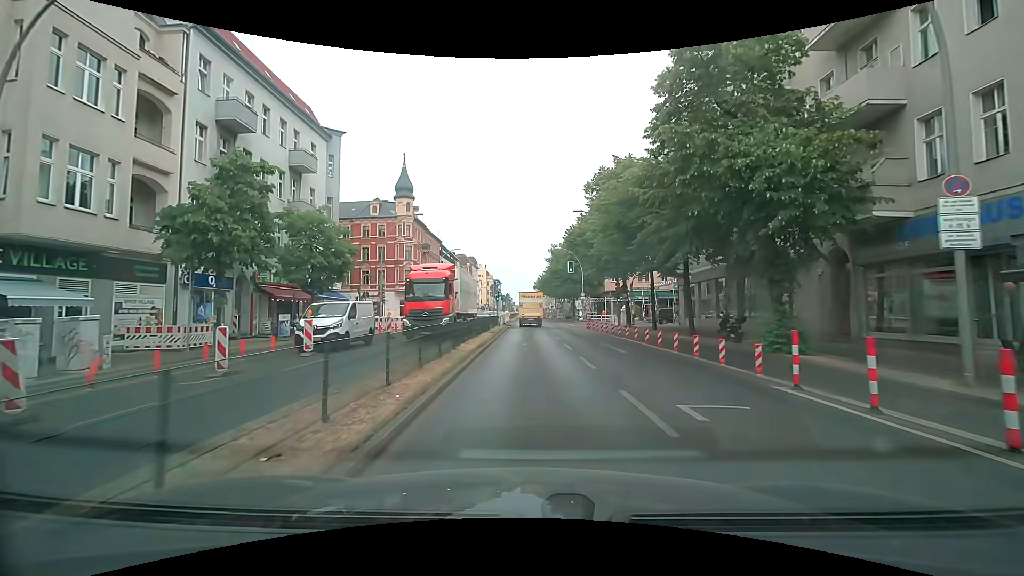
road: primary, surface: asphalt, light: Day
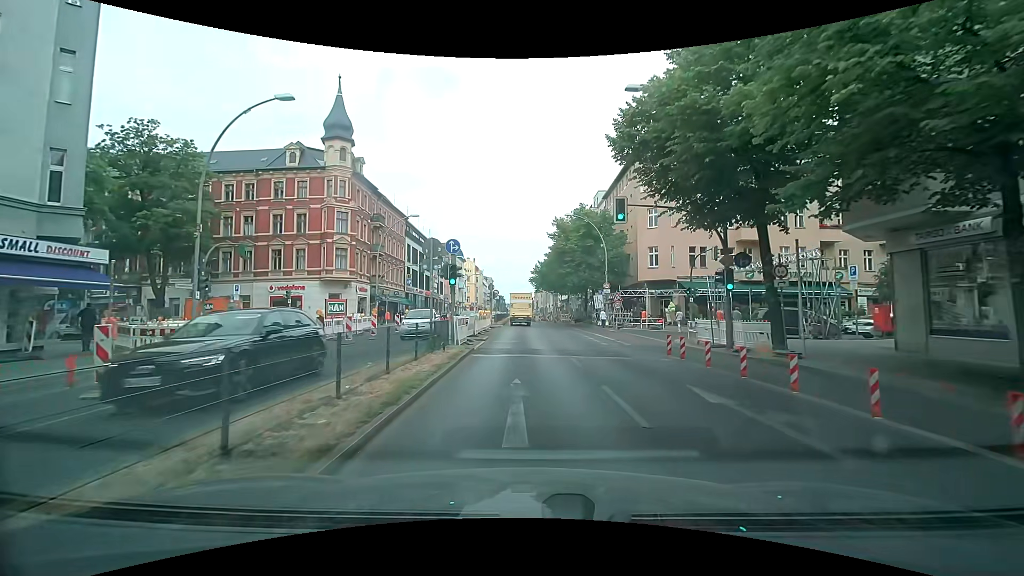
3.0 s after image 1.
(+0.4, +24.3) m; +2°
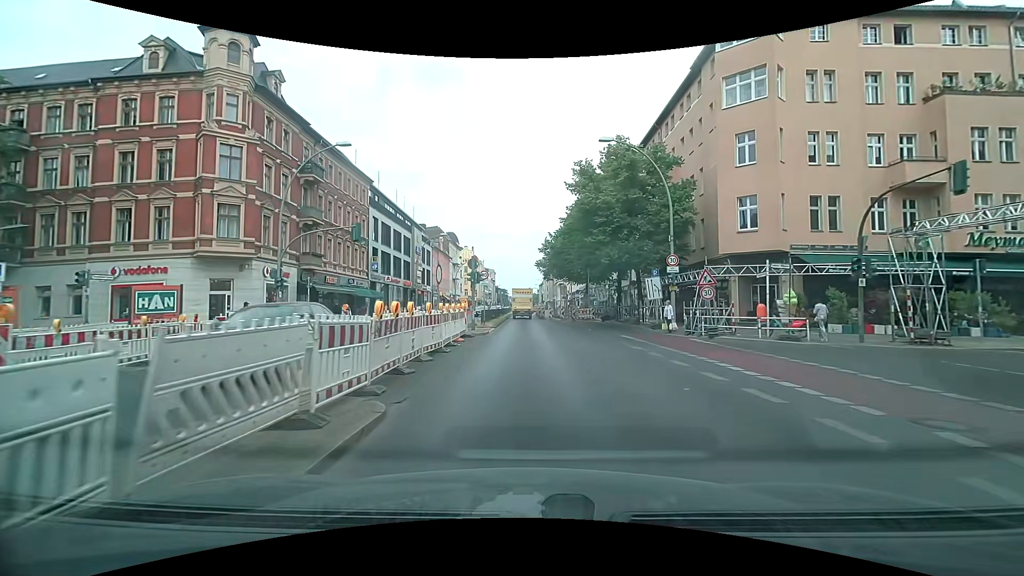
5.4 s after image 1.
(-0.2, +18.8) m; -1°
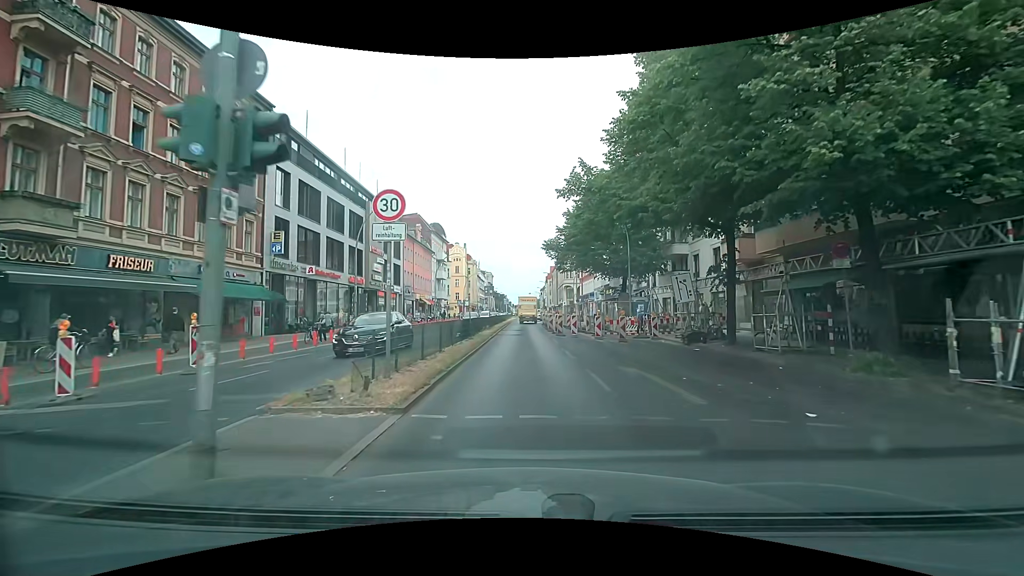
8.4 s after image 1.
(+0.1, +22.3) m; 0°
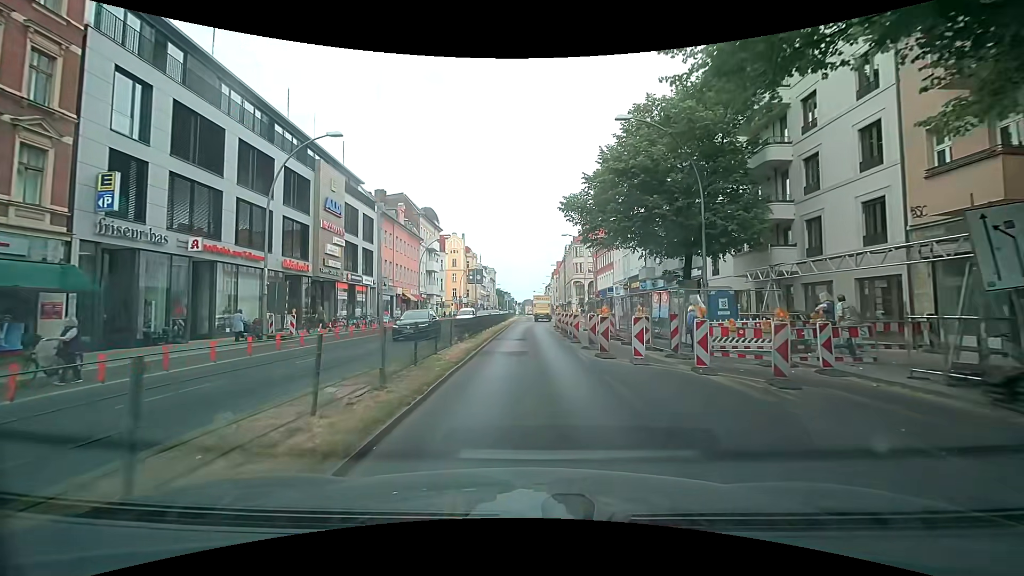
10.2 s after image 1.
(0.0, +14.2) m; +1°
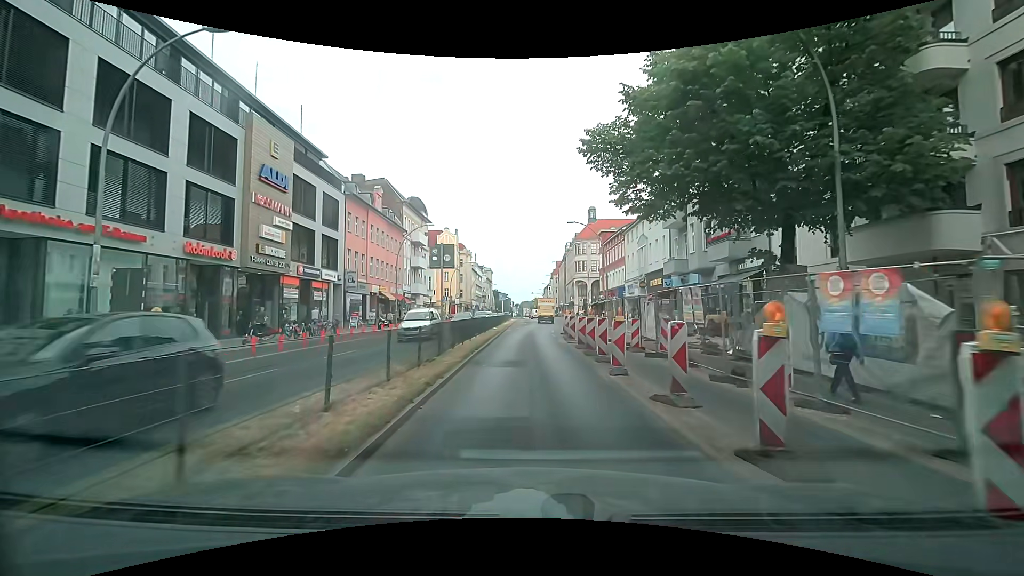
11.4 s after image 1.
(-0.2, +9.7) m; -1°
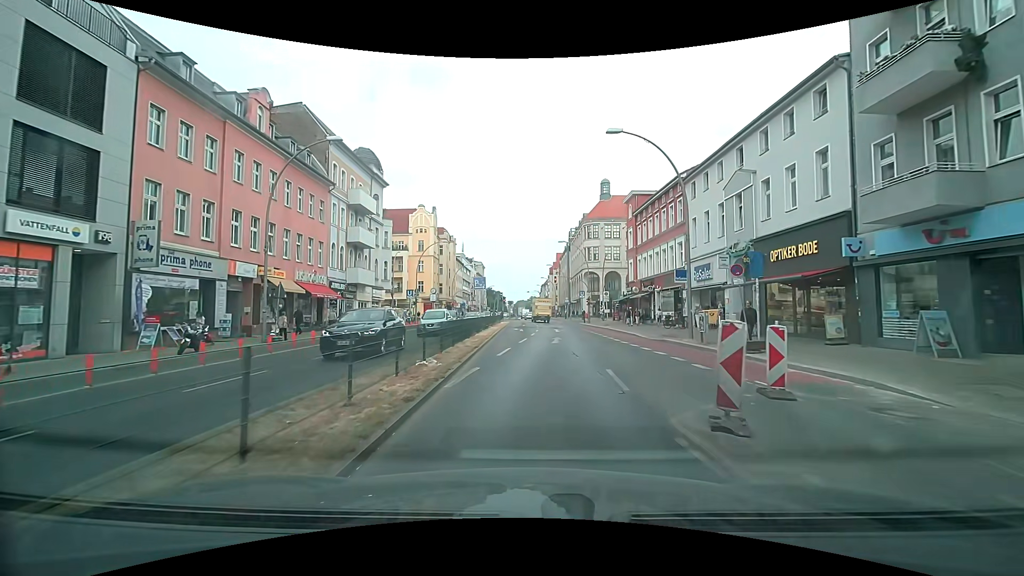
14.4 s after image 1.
(-0.1, +24.6) m; 0°
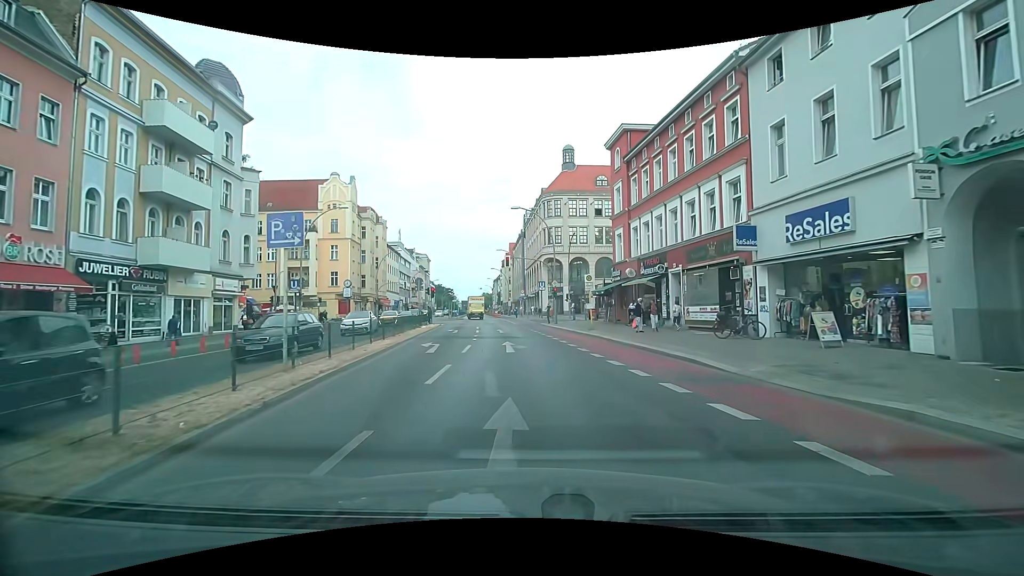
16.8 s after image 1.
(+1.1, +18.8) m; +6°
